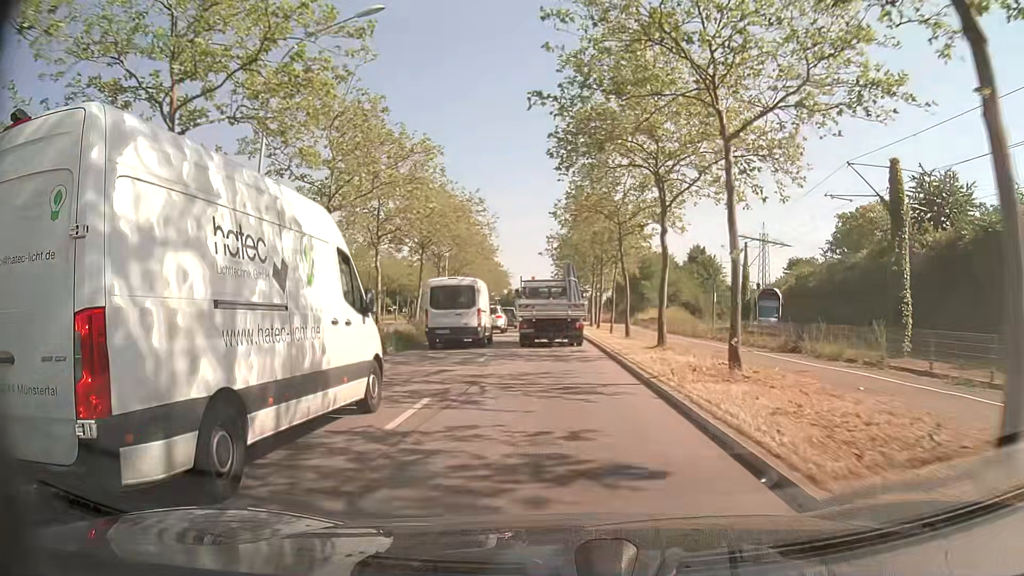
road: primary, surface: asphalt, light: Day
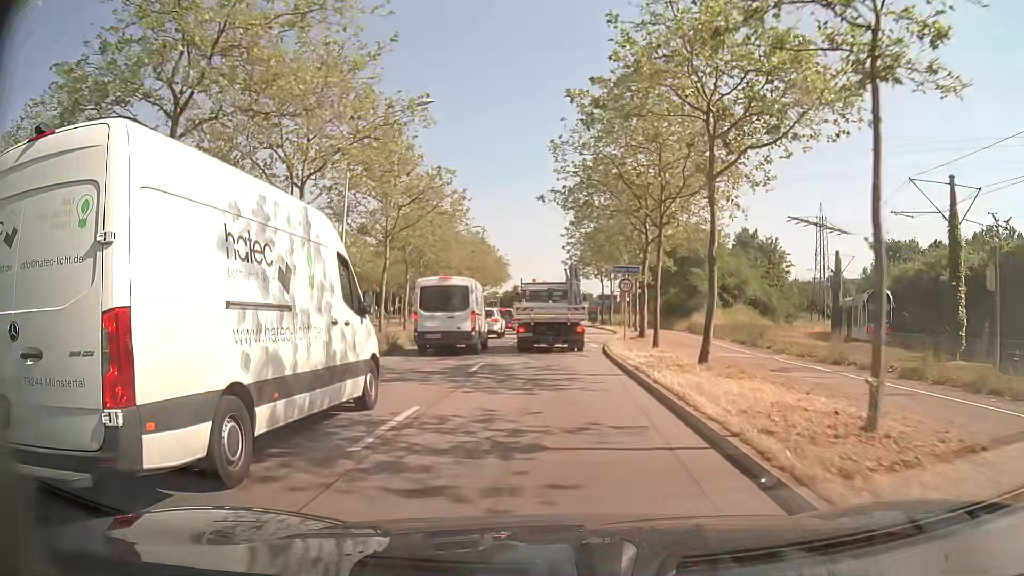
(-0.1, +29.5) m; -1°
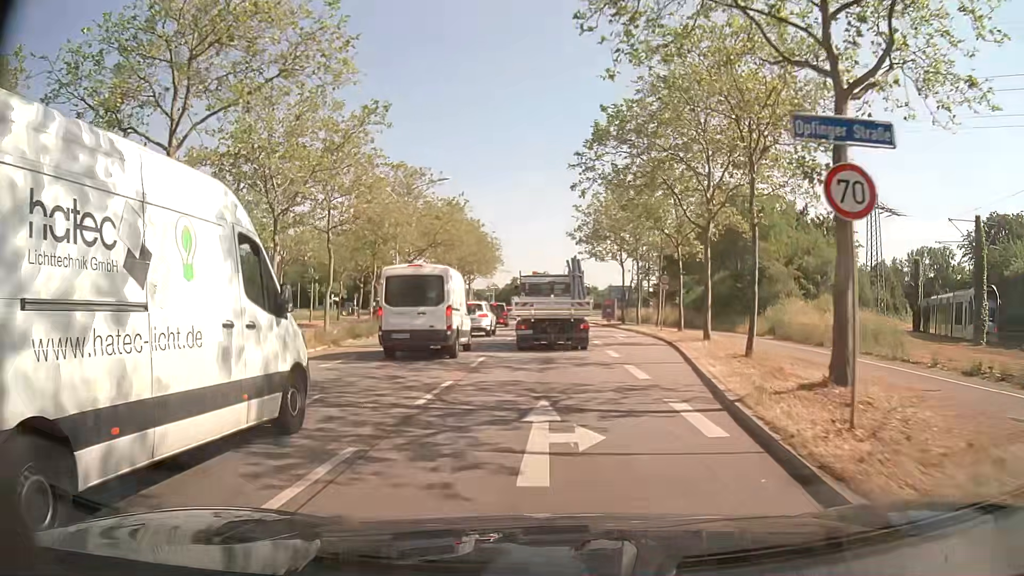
(-0.1, +21.1) m; 0°
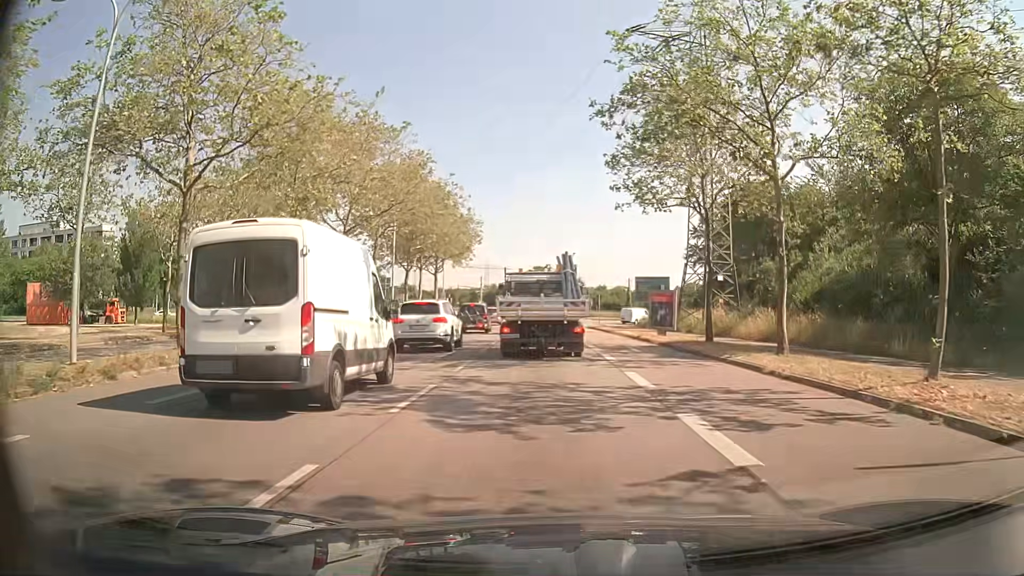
(-0.1, +31.1) m; -1°
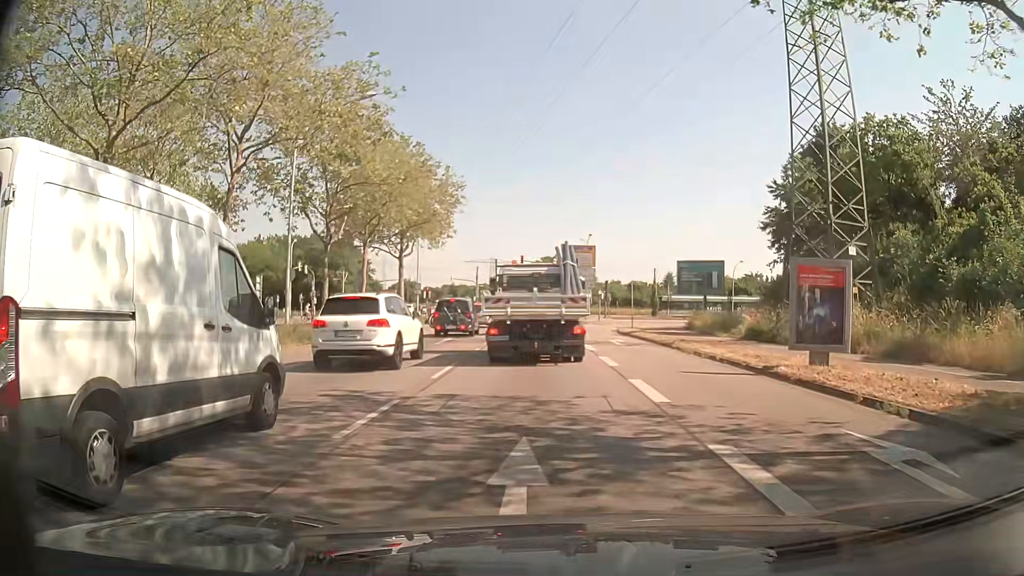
(0.0, +19.8) m; 0°
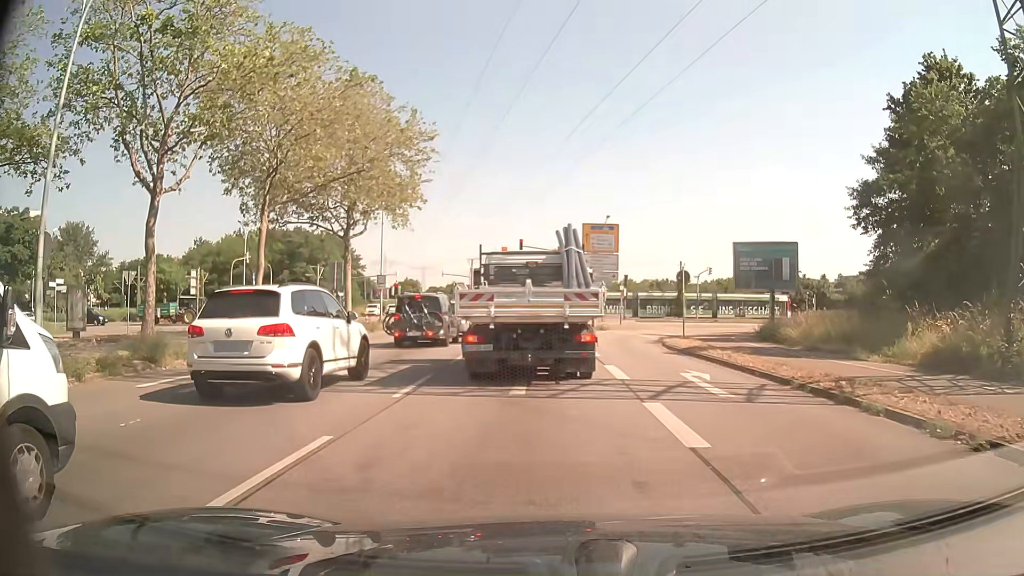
(-0.2, +14.8) m; -2°
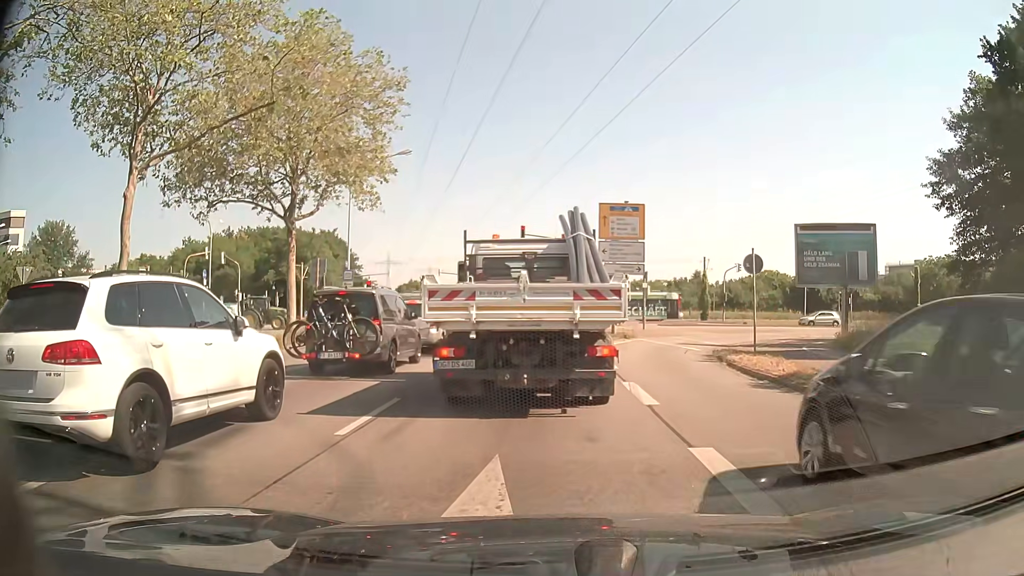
(0.0, +8.8) m; 0°
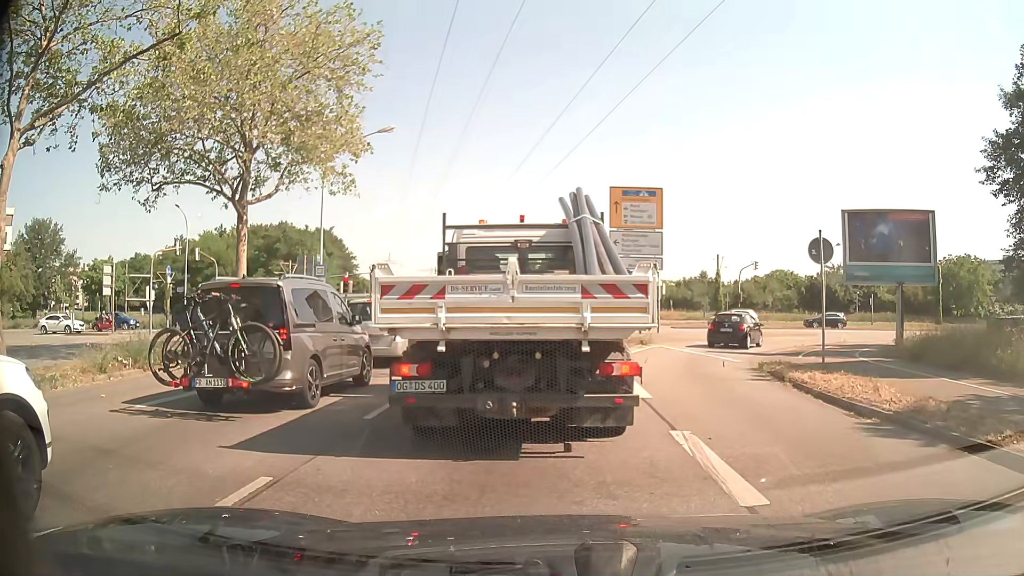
(-0.1, +4.7) m; -1°
